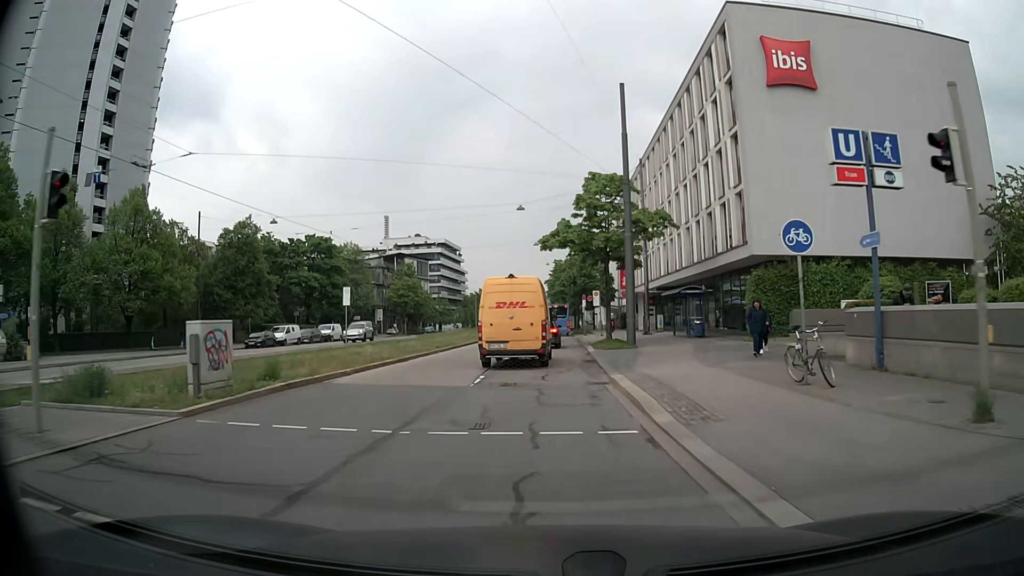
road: secondary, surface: asphalt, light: Day
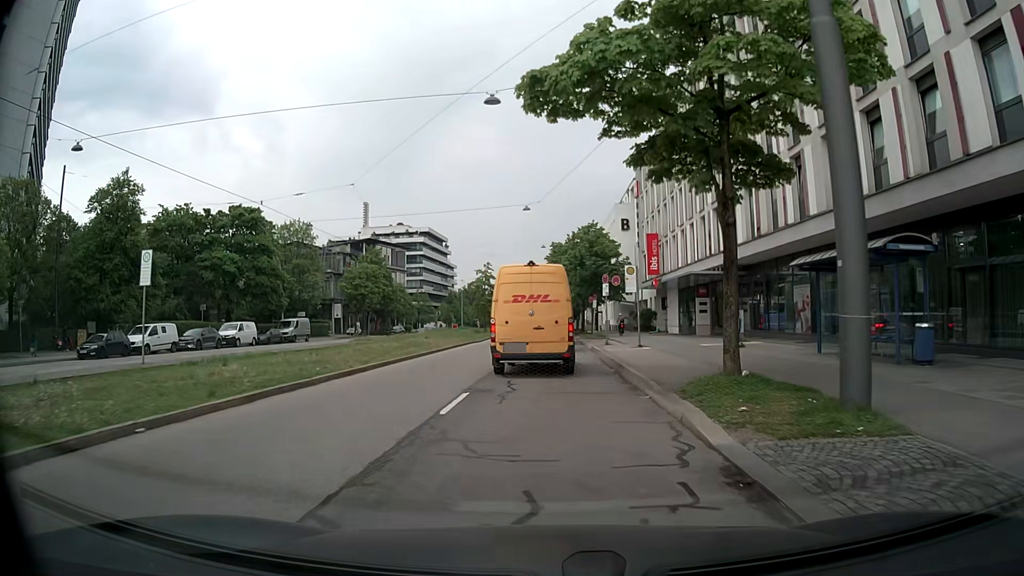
(-0.2, +22.5) m; 0°
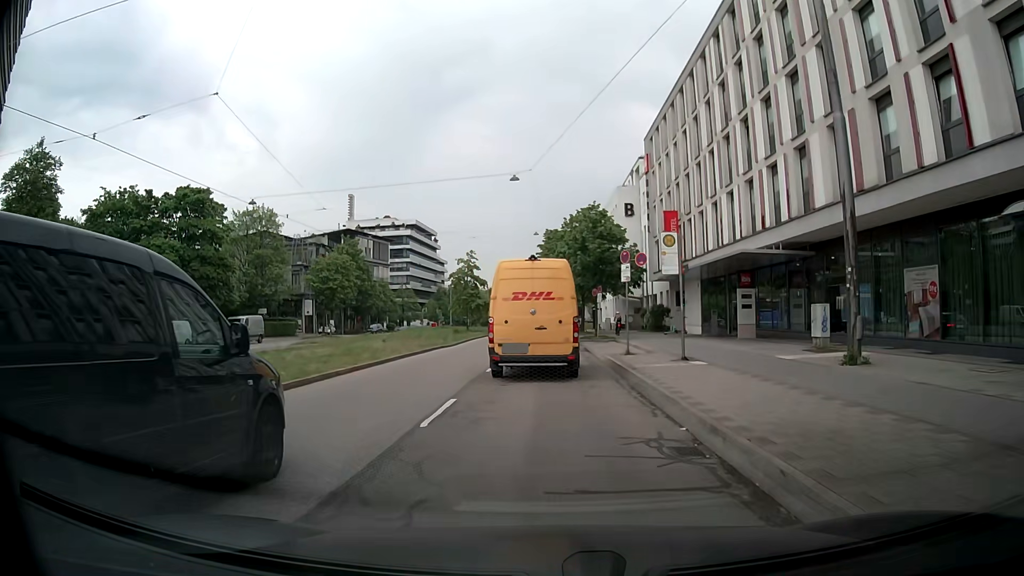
(+0.1, +10.1) m; +2°
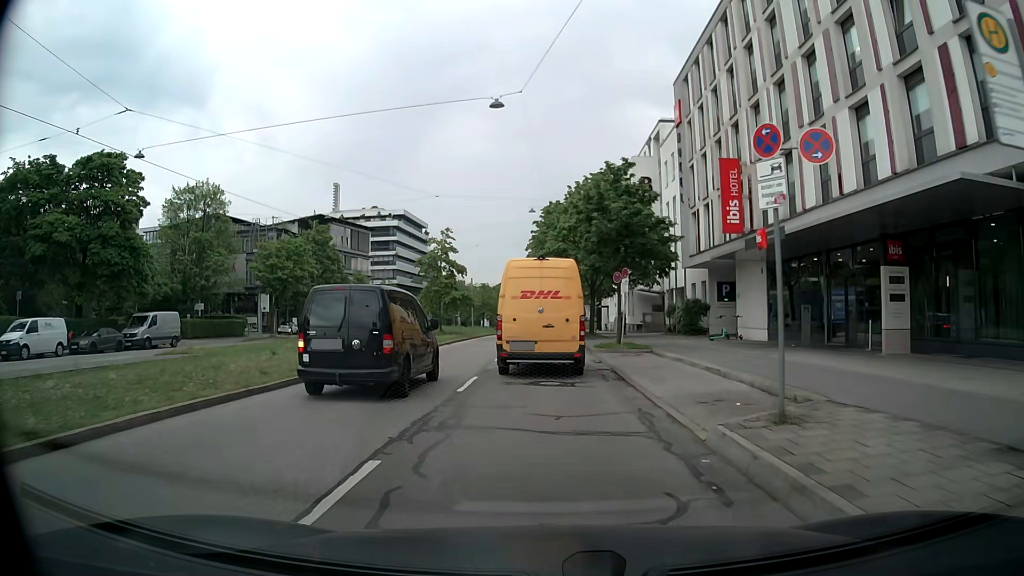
(-0.3, +14.1) m; -1°
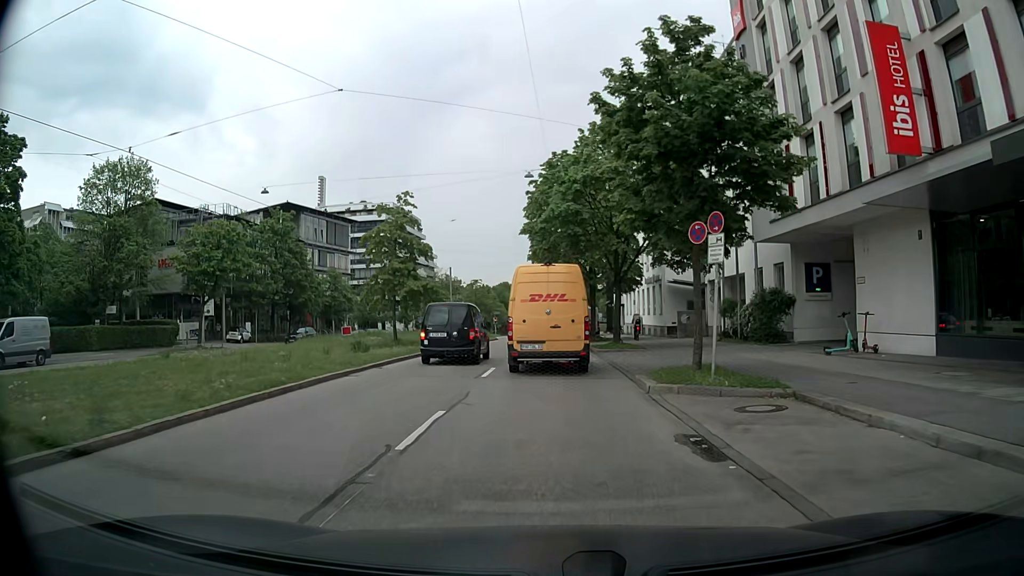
(0.0, +14.4) m; 0°
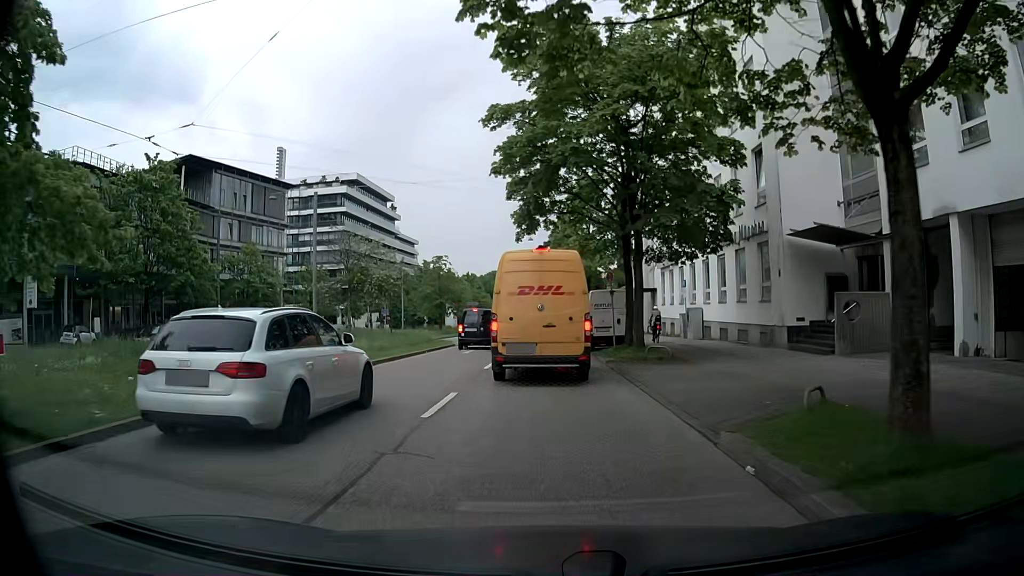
(+0.1, +25.1) m; -1°
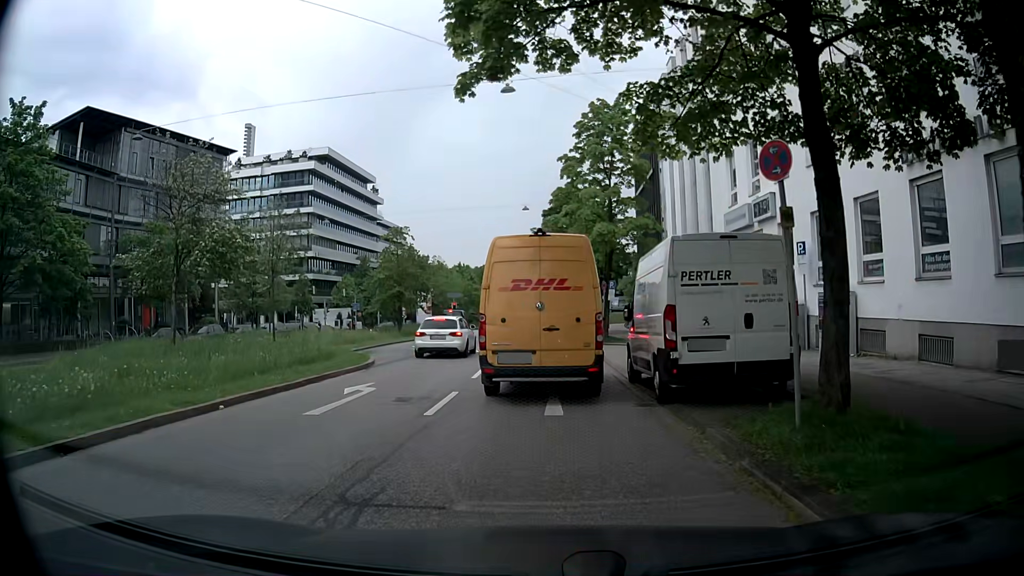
(+0.6, +17.4) m; +2°
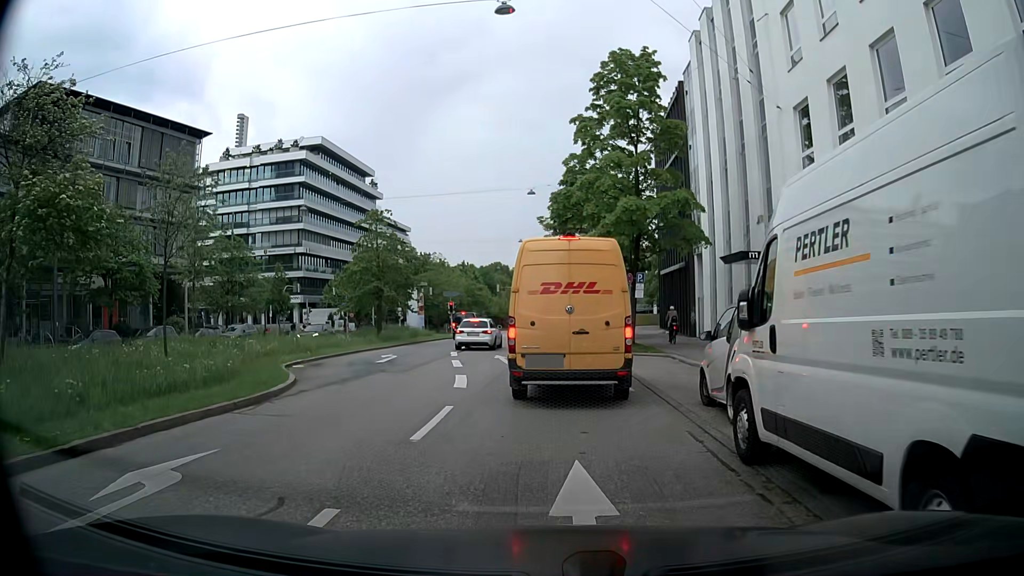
(-0.1, +7.6) m; +1°
